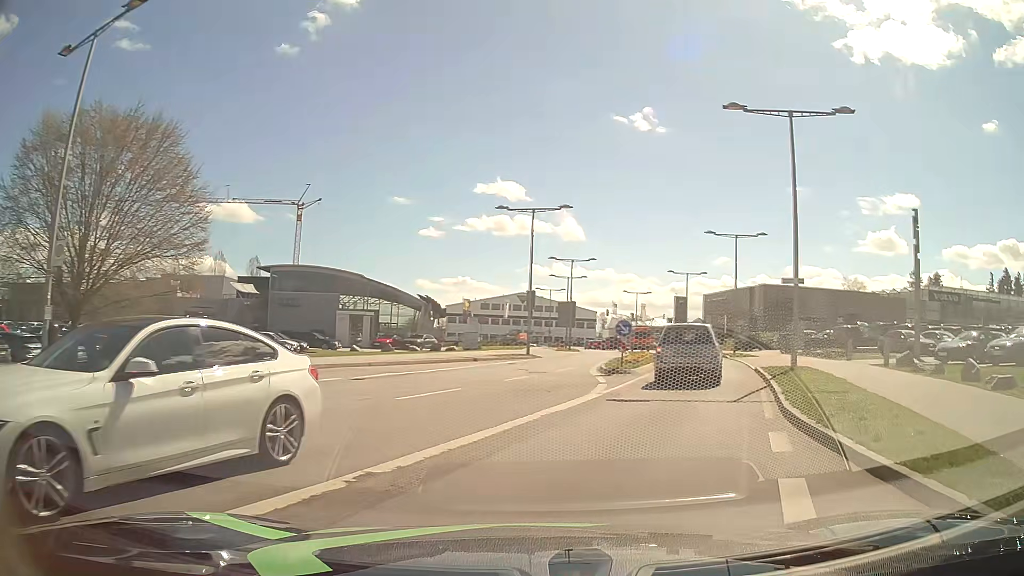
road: secondary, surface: asphalt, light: Day
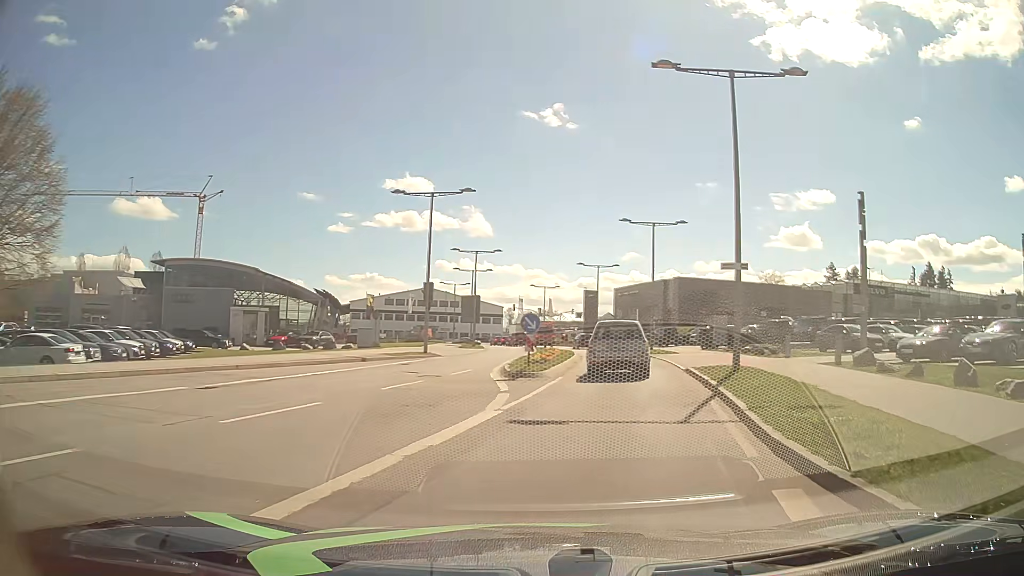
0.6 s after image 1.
(+0.3, +3.9) m; +8°
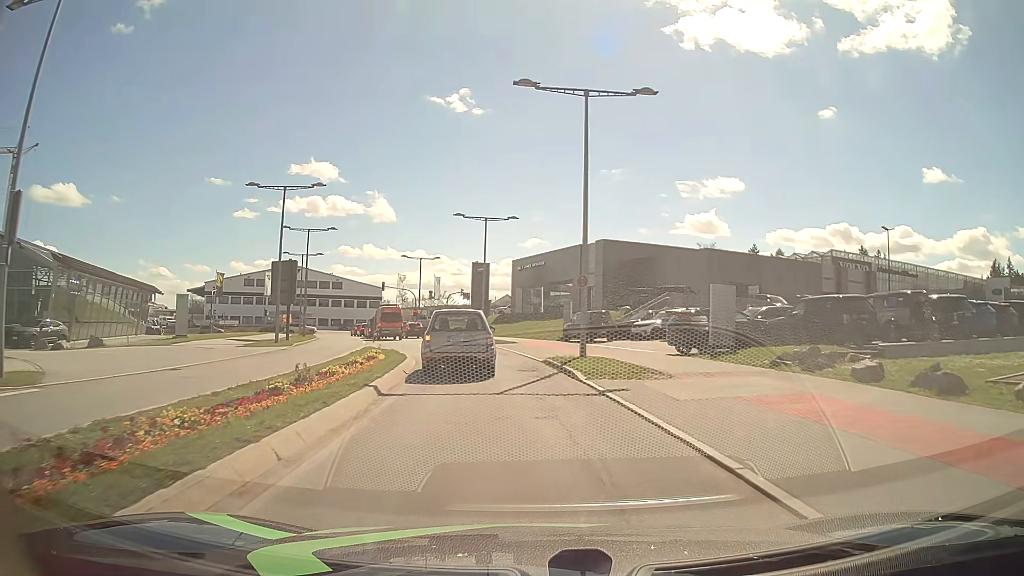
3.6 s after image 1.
(+3.0, +25.7) m; +8°
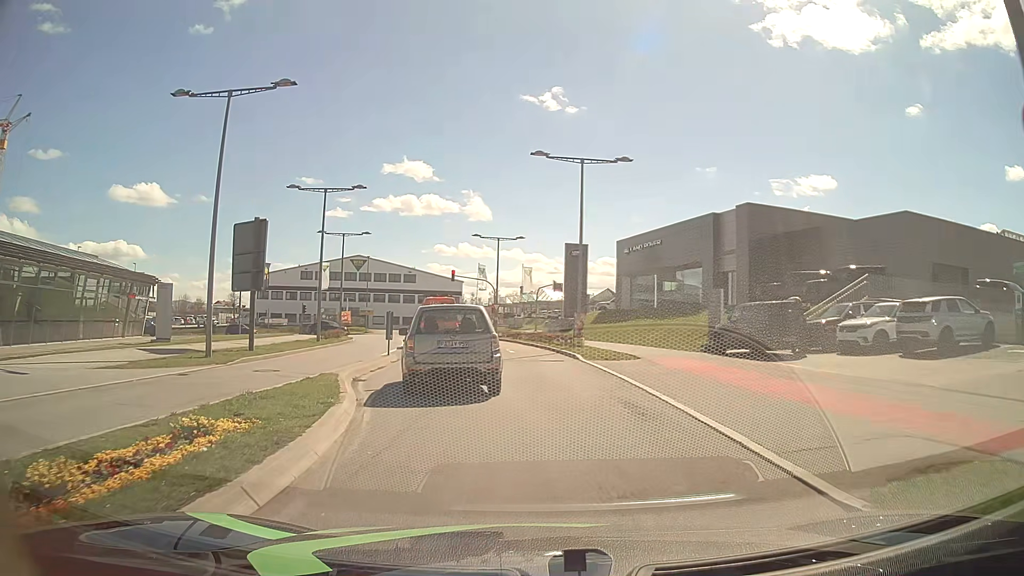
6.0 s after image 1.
(-1.1, +17.7) m; -8°
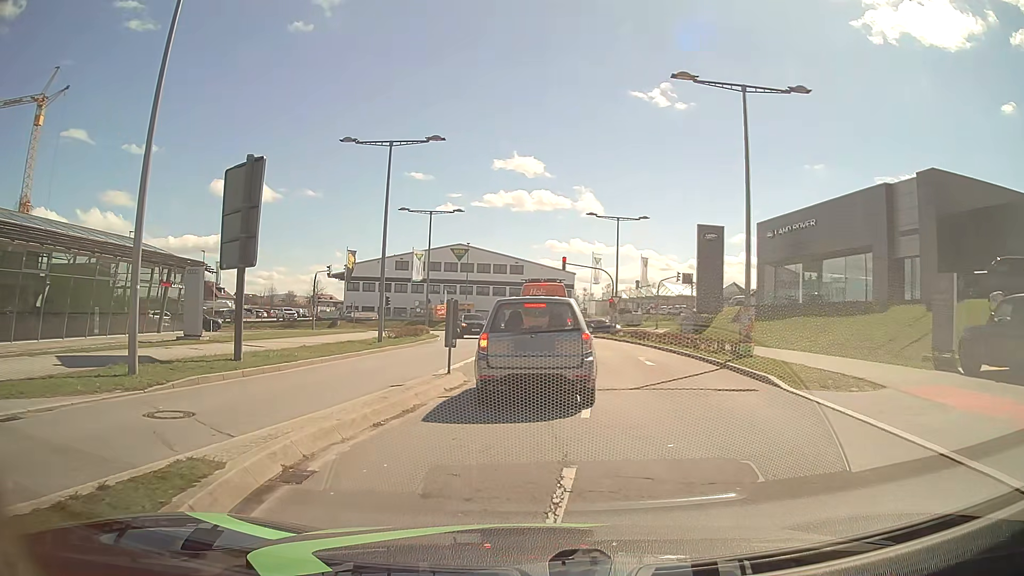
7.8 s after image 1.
(-0.8, +9.9) m; -10°
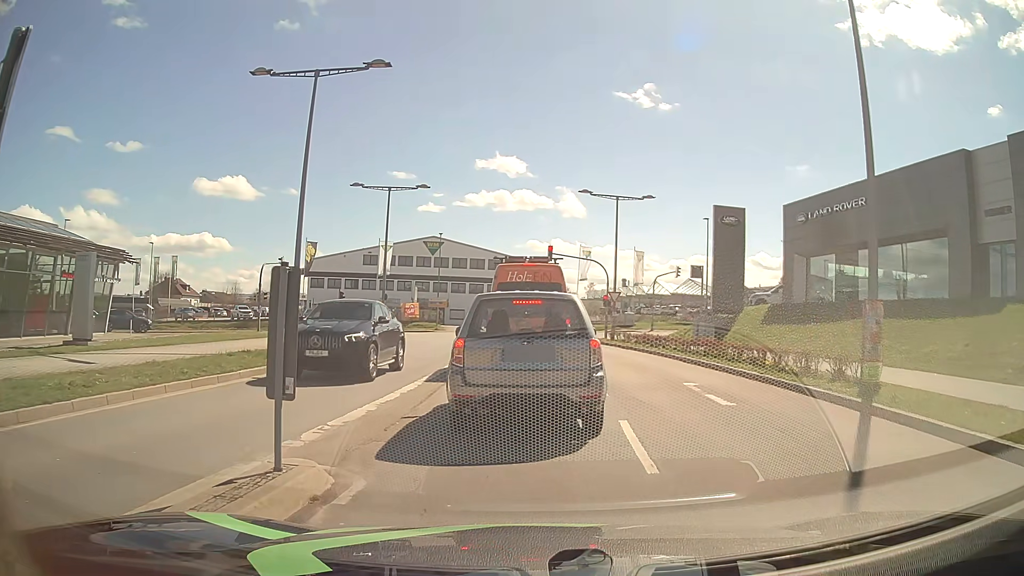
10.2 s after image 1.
(+0.1, +8.9) m; +2°
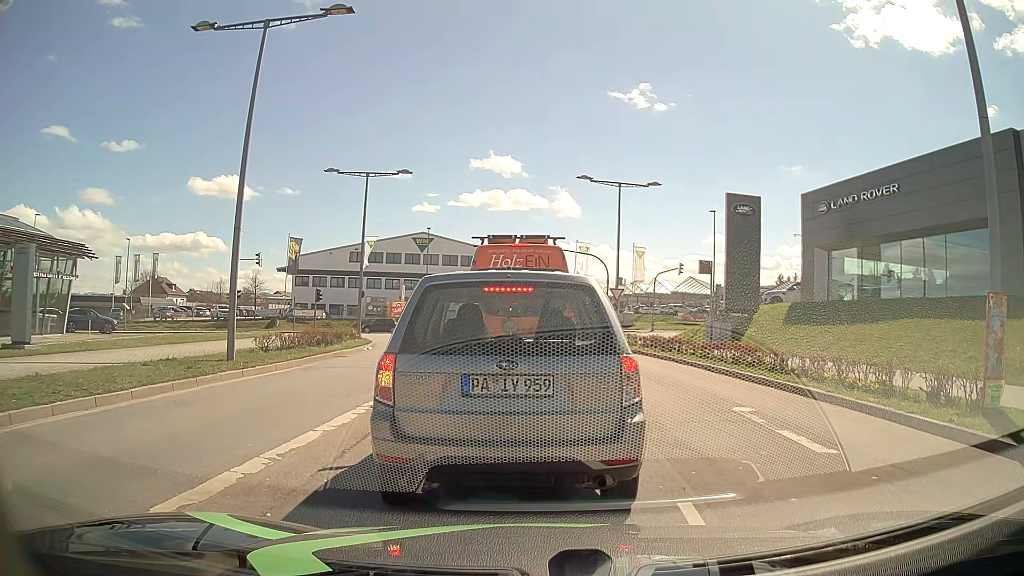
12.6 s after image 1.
(0.0, +3.9) m; +2°
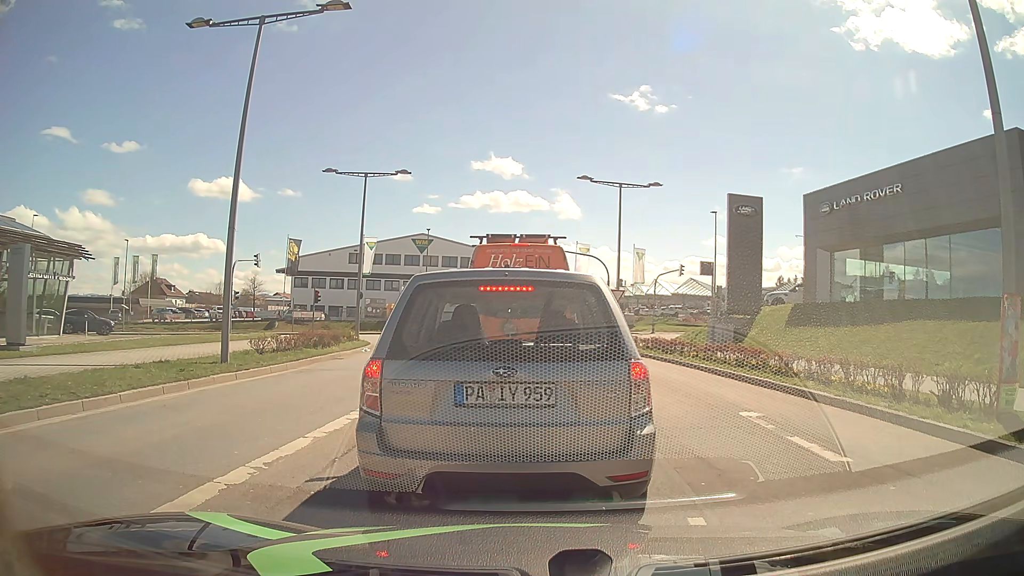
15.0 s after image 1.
(0.0, +0.4) m; 0°
(-1, +10) (-1, +20) (-2, +30) (-3, +40) (-5, +50) (-11, +58) (-20, +62) (-30, +63) (-40, +62) (-50, +60) m
